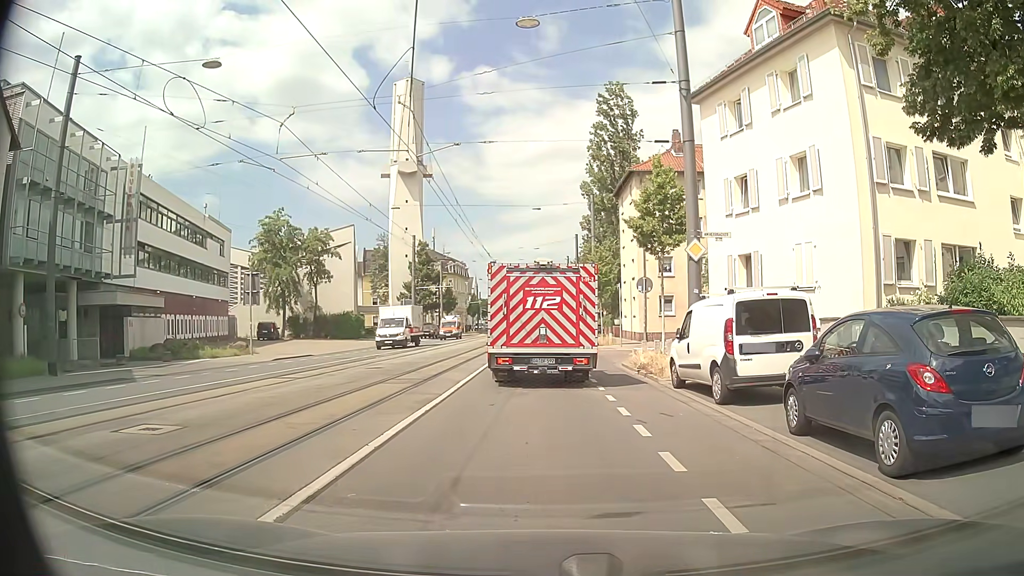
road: secondary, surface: asphalt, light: Day
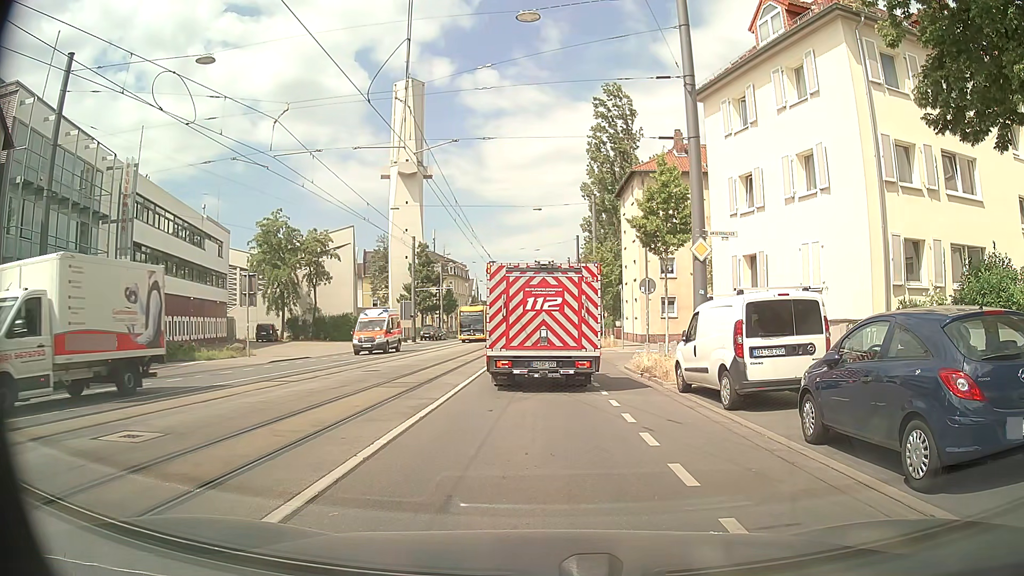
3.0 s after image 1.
(0.0, +0.6) m; 0°
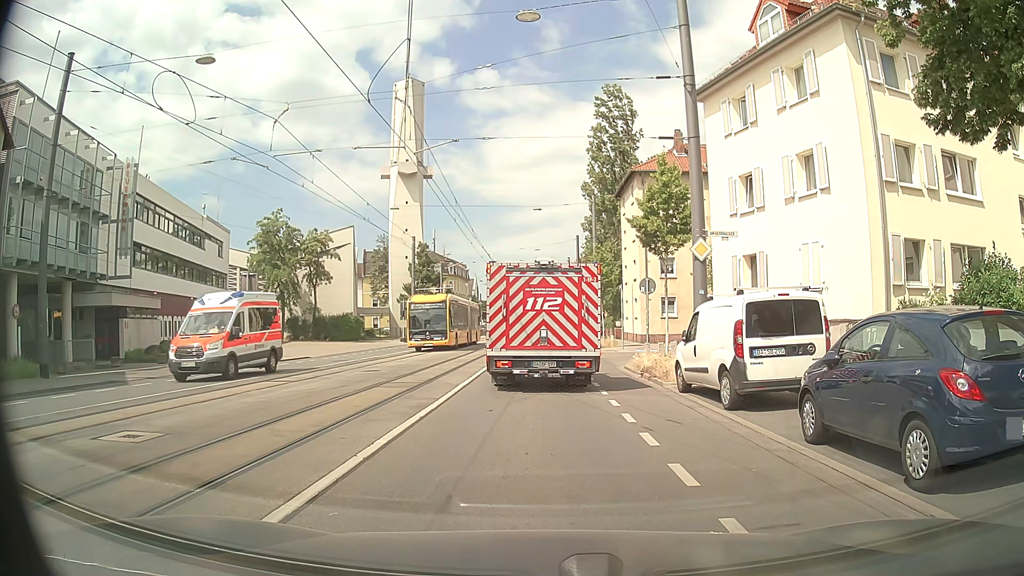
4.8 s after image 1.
(0.0, 0.0) m; 0°
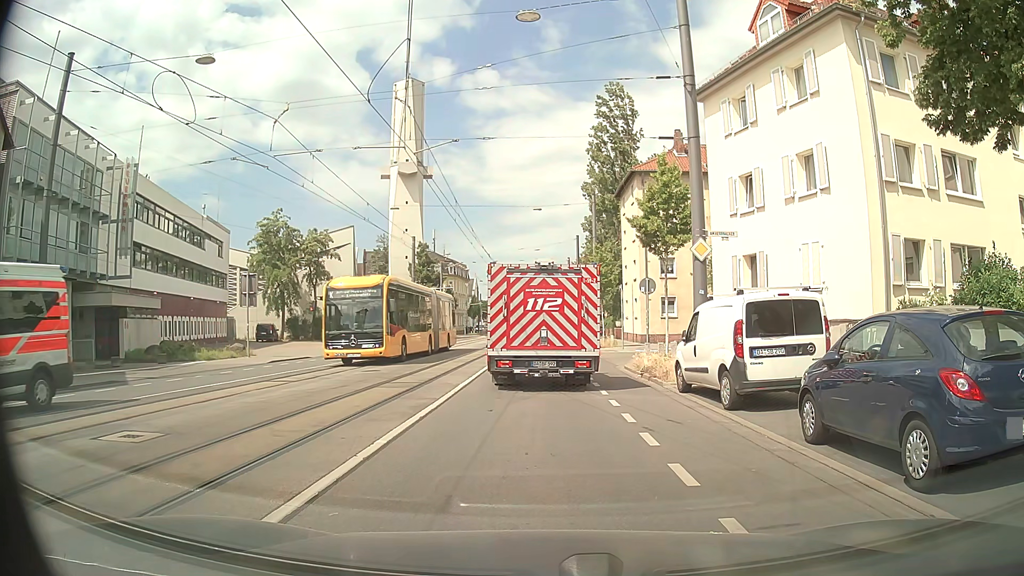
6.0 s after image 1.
(0.0, 0.0) m; 0°
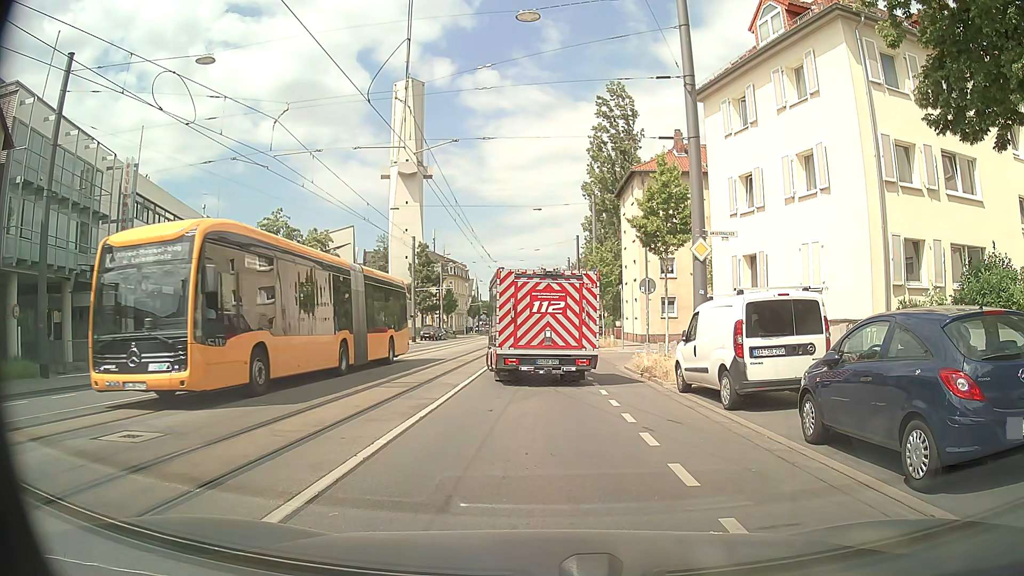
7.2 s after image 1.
(0.0, 0.0) m; 0°
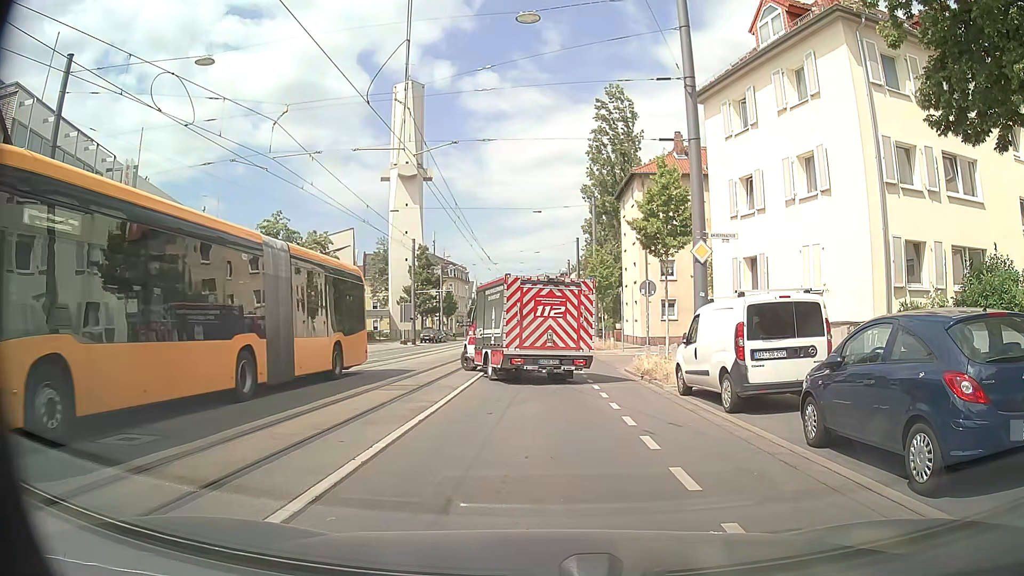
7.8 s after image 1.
(0.0, 0.0) m; 0°
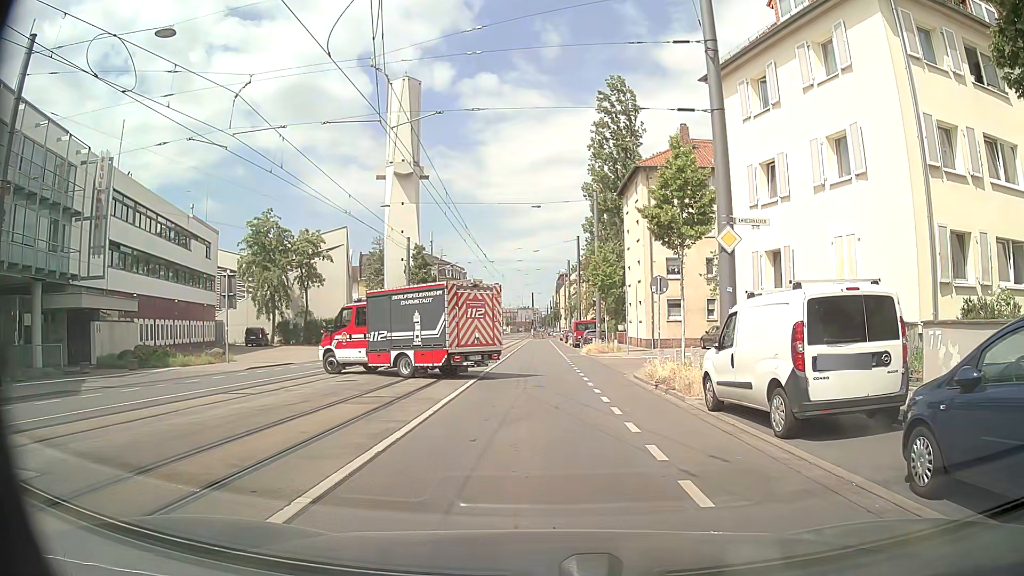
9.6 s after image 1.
(-0.1, +2.8) m; -2°
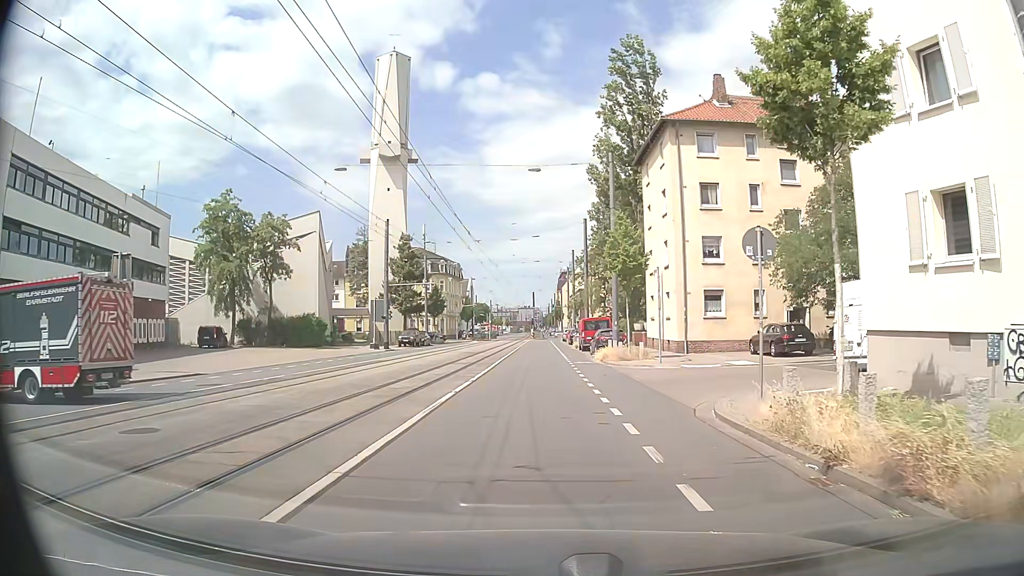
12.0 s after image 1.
(-0.2, +10.6) m; -1°
(0, +10) (0, +20) (0, +30) (0, +40) (0, +50) (0, +60) (0, +70) (0, +80) (0, +90) (0, +100) m
